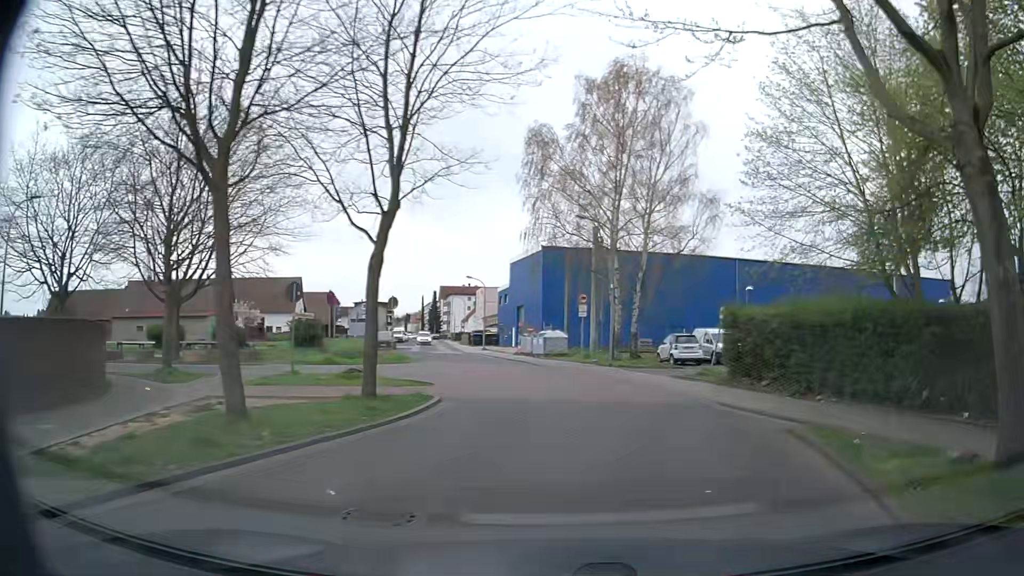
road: unclassified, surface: paved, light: Day
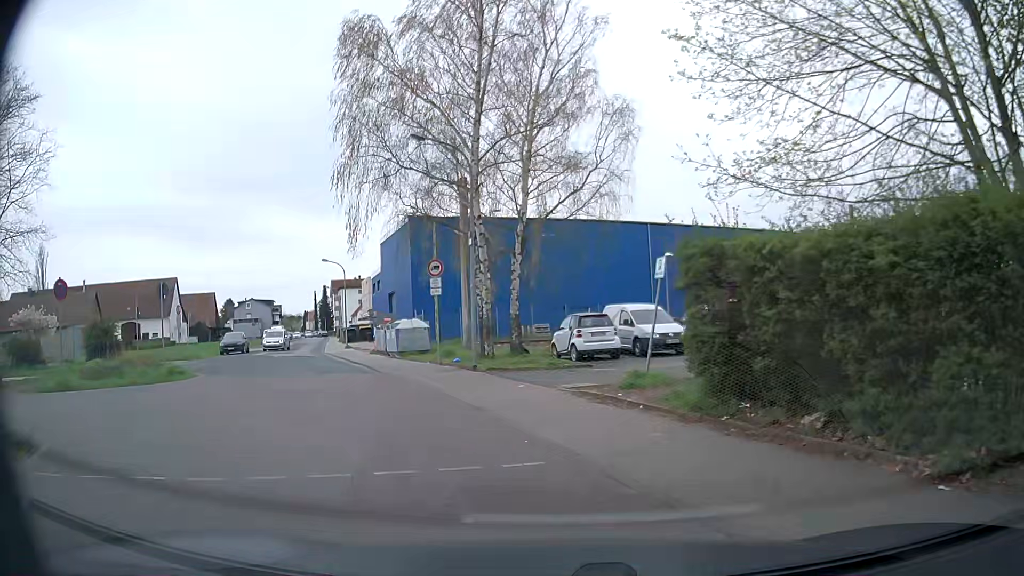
(+2.0, +10.7) m; +10°
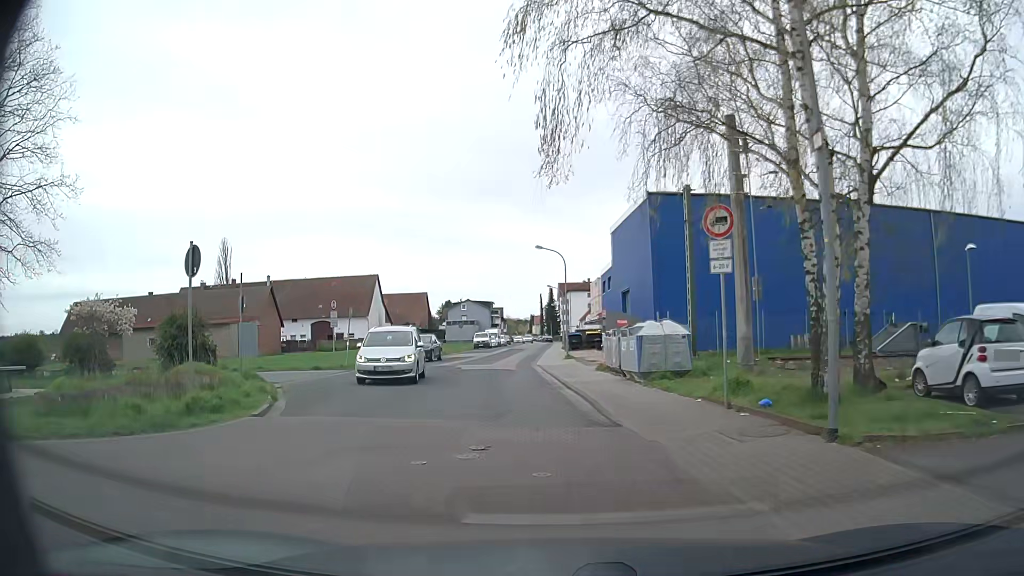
(-2.0, +10.8) m; -19°
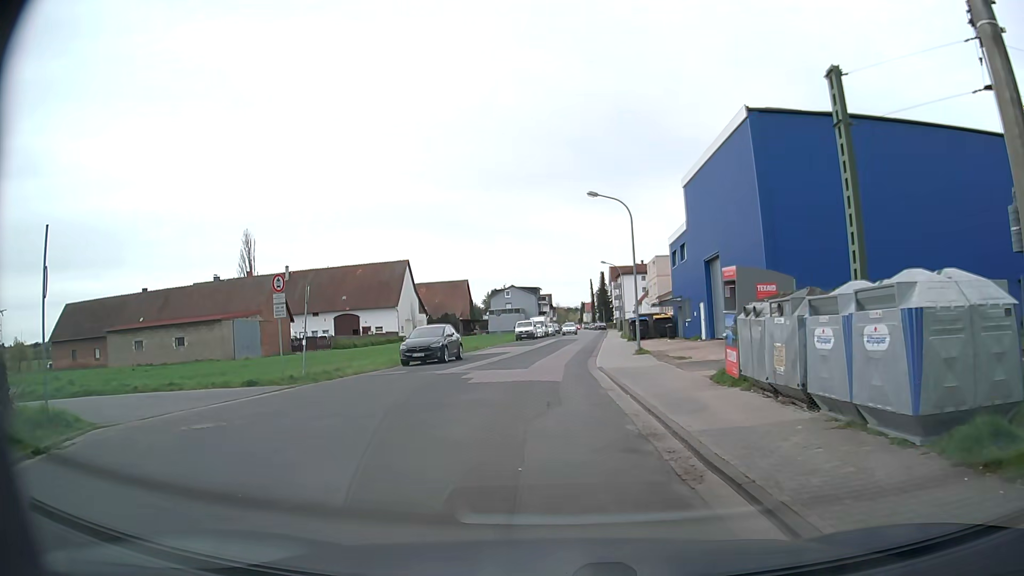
(-0.3, +12.2) m; -3°
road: residential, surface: asphalt
